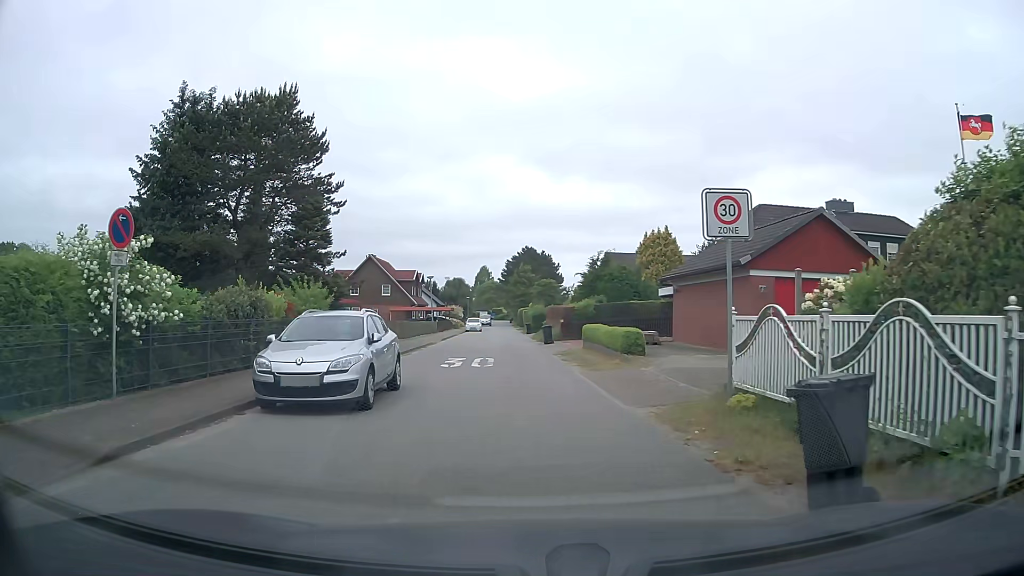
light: Day
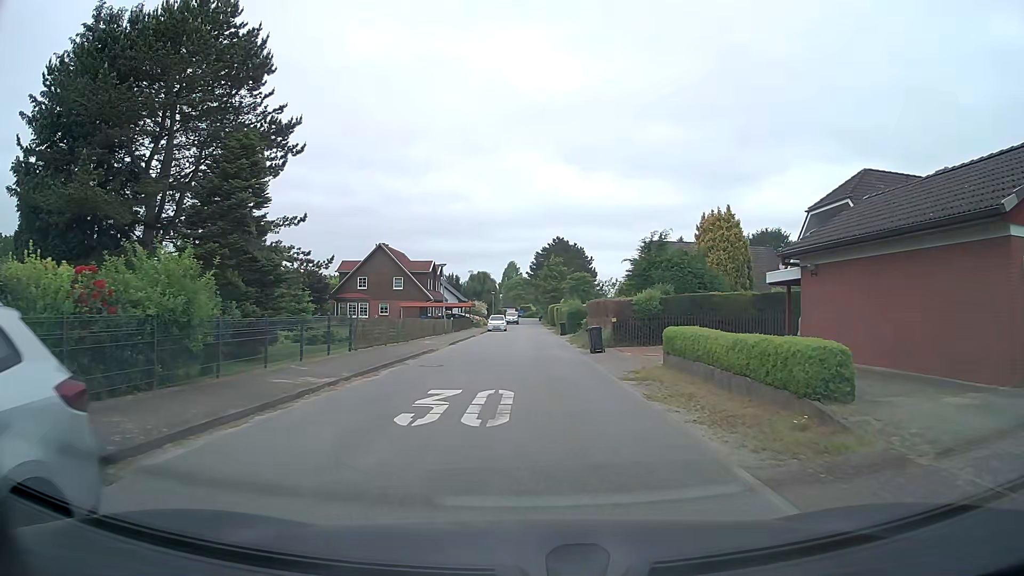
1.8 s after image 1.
(-0.3, +10.7) m; -2°
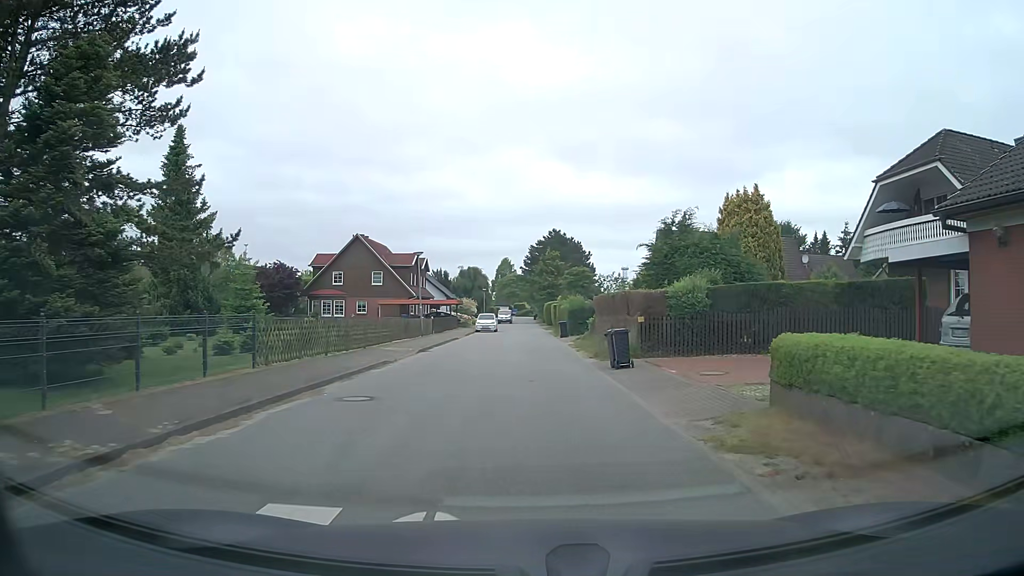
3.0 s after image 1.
(0.0, +7.8) m; +1°
